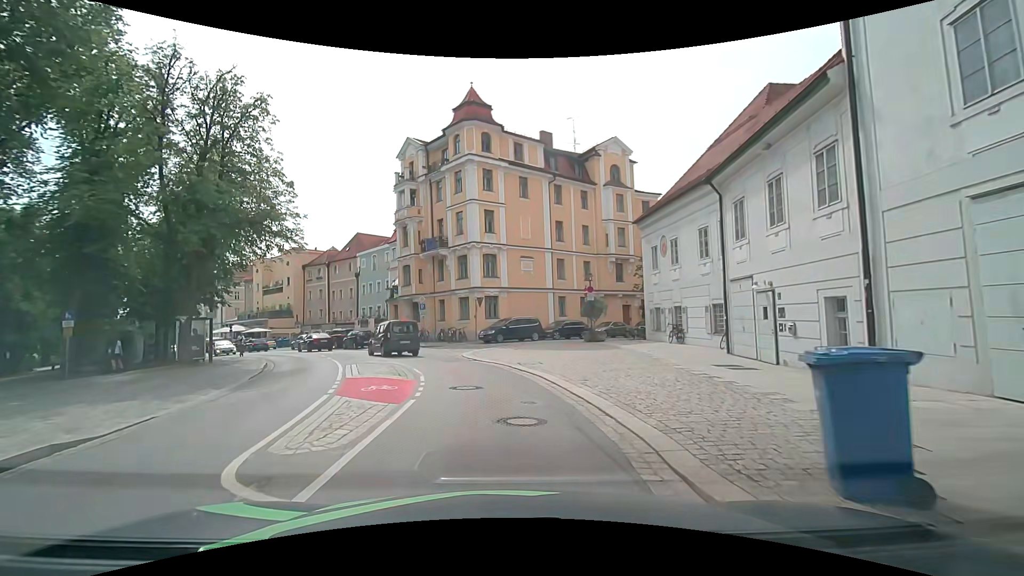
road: primary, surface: asphalt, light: Day
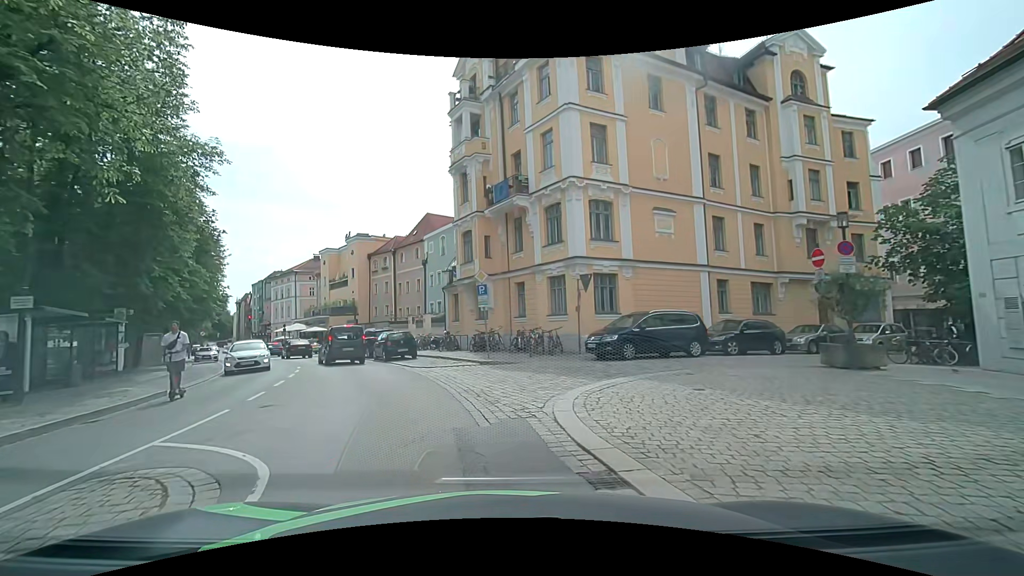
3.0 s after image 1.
(-0.9, +16.1) m; -10°
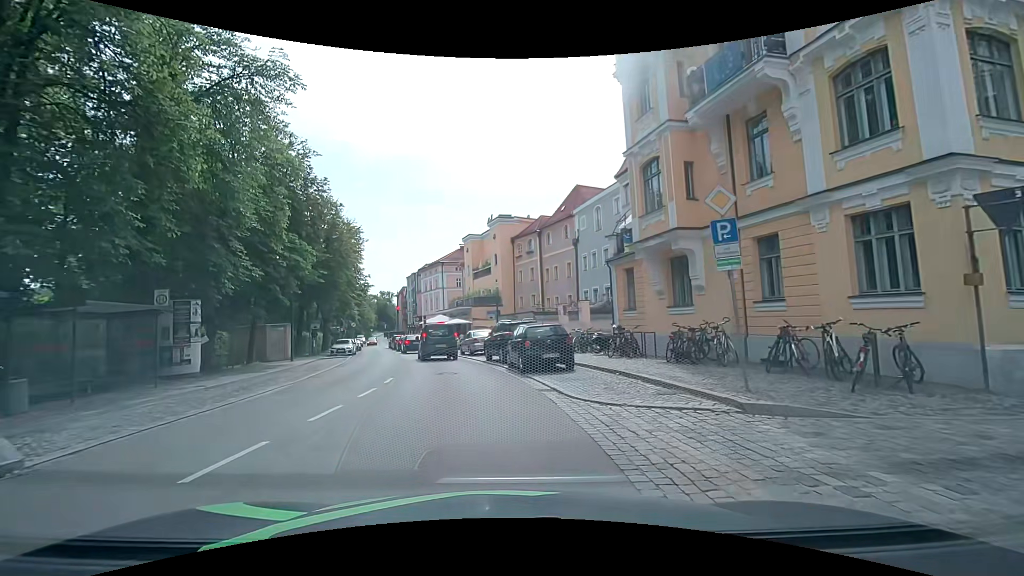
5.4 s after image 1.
(-1.5, +10.4) m; -17°
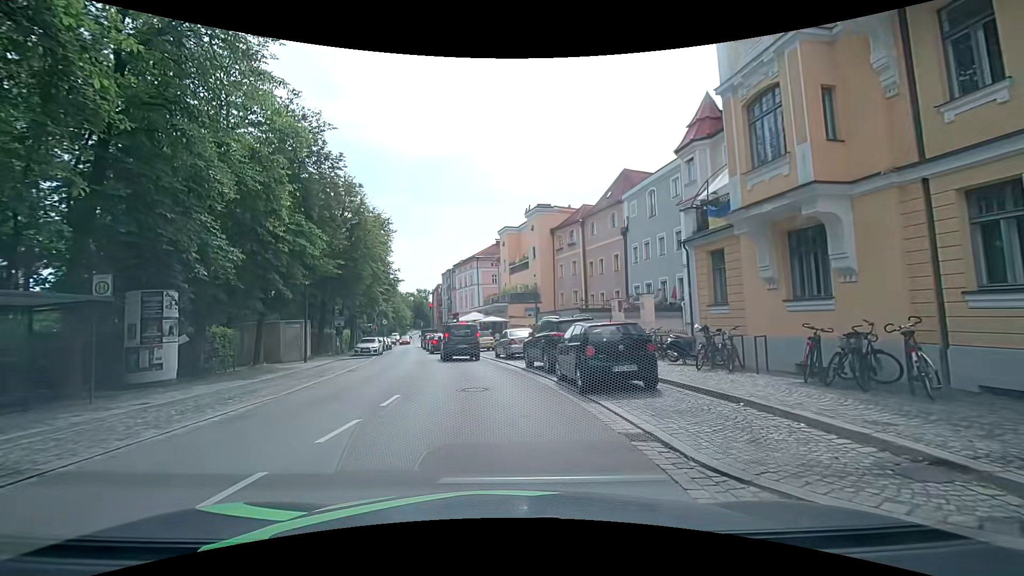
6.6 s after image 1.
(-0.2, +4.6) m; -4°
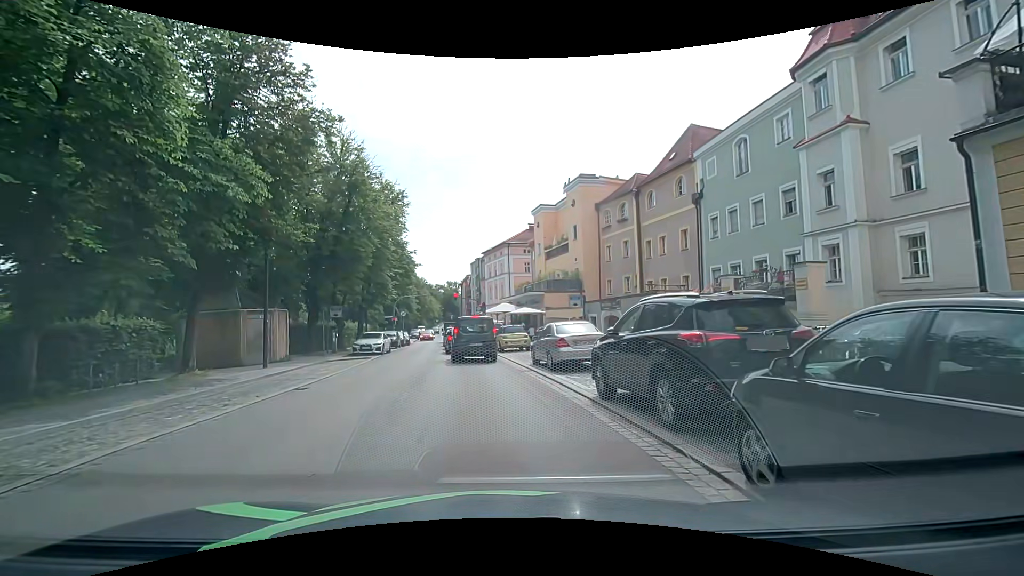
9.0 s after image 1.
(-0.4, +8.8) m; -4°
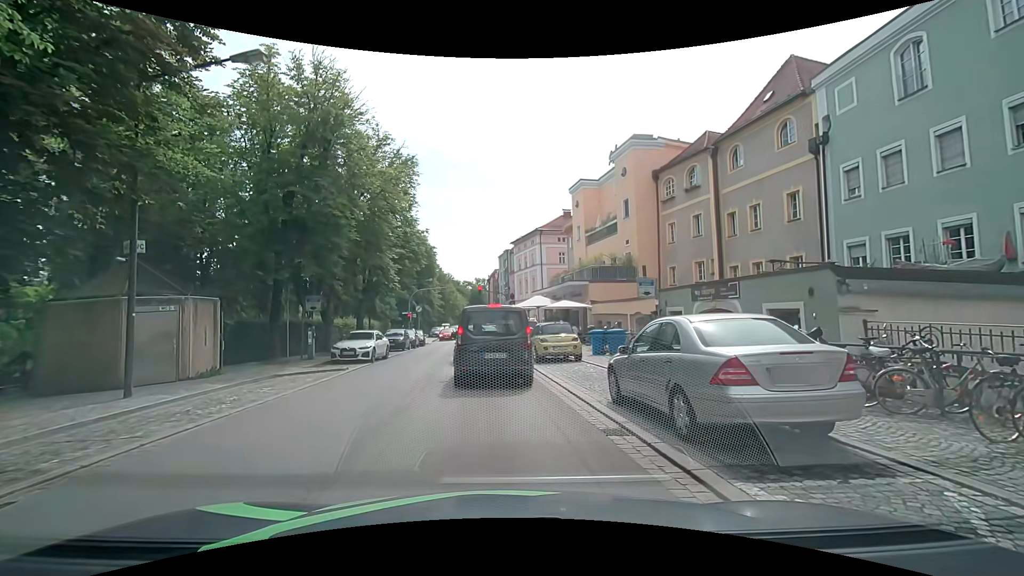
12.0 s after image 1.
(-0.2, +9.0) m; -2°
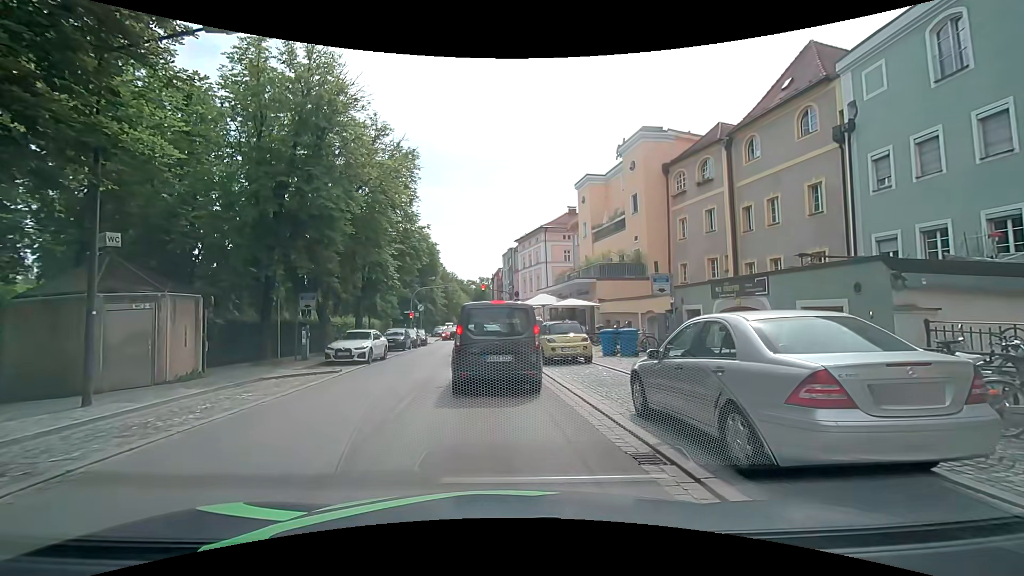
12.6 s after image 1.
(0.0, +1.3) m; 0°
